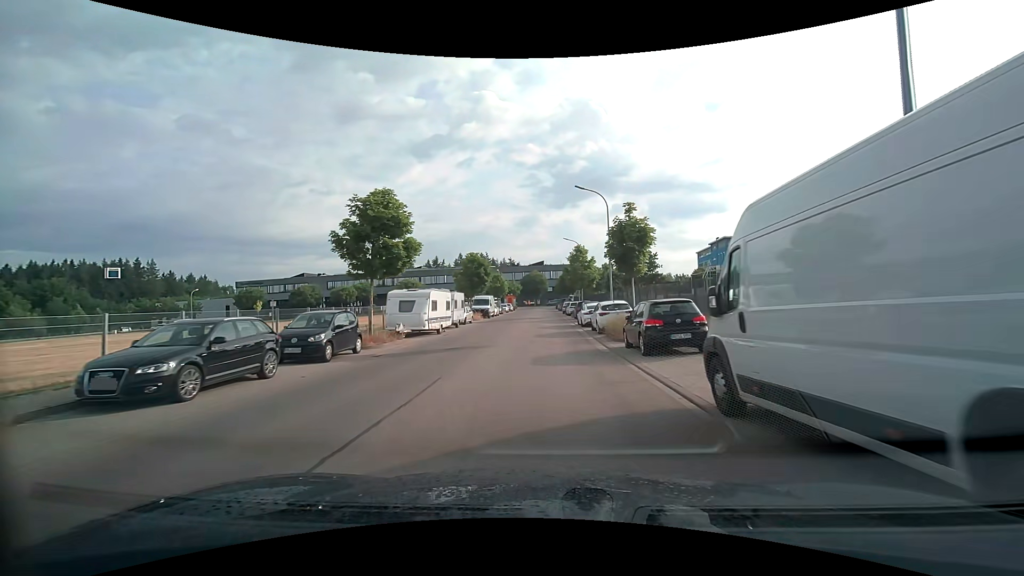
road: tertiary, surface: asphalt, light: Day
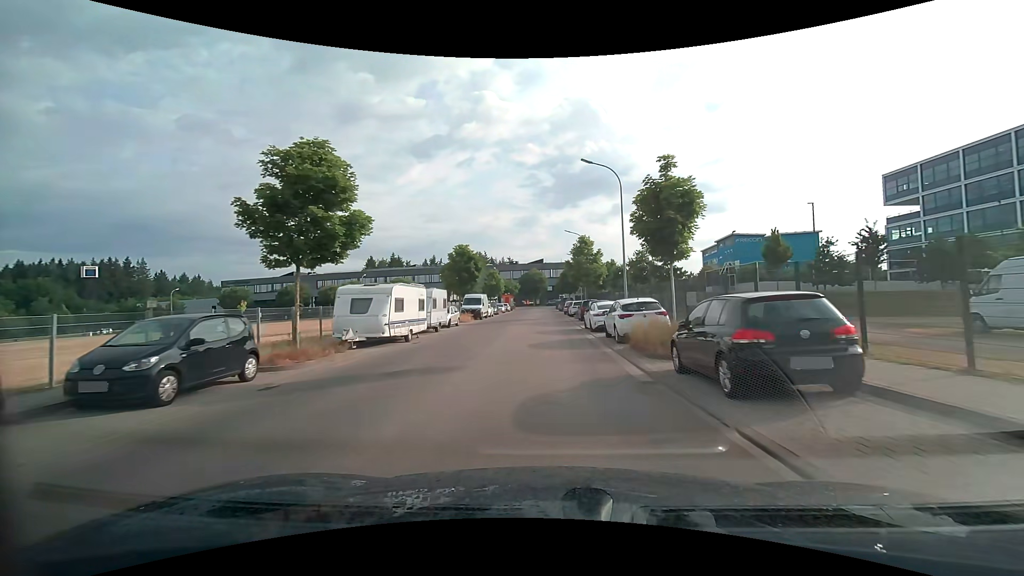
(+0.1, +6.3) m; +1°
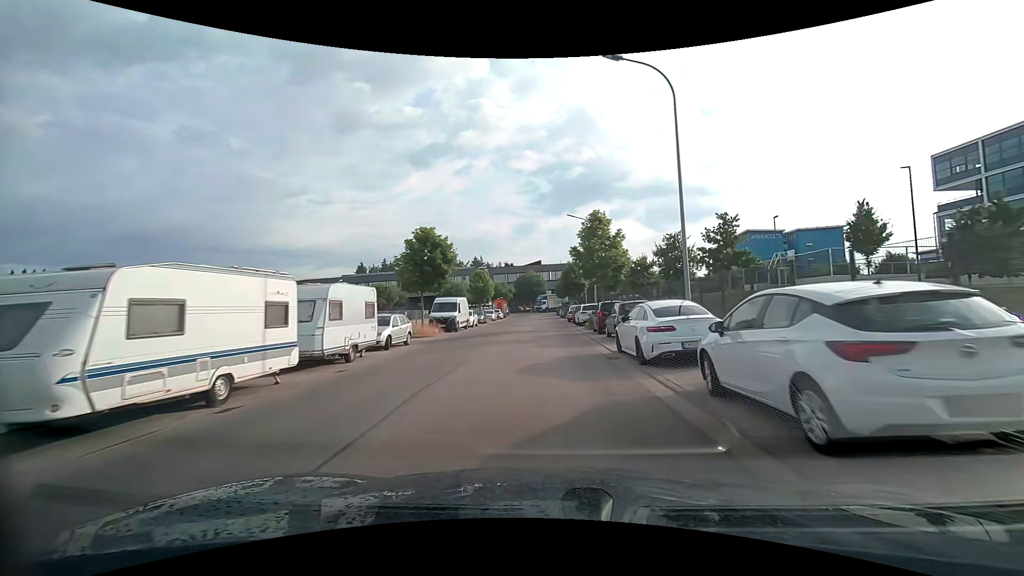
(0.0, +12.5) m; 0°
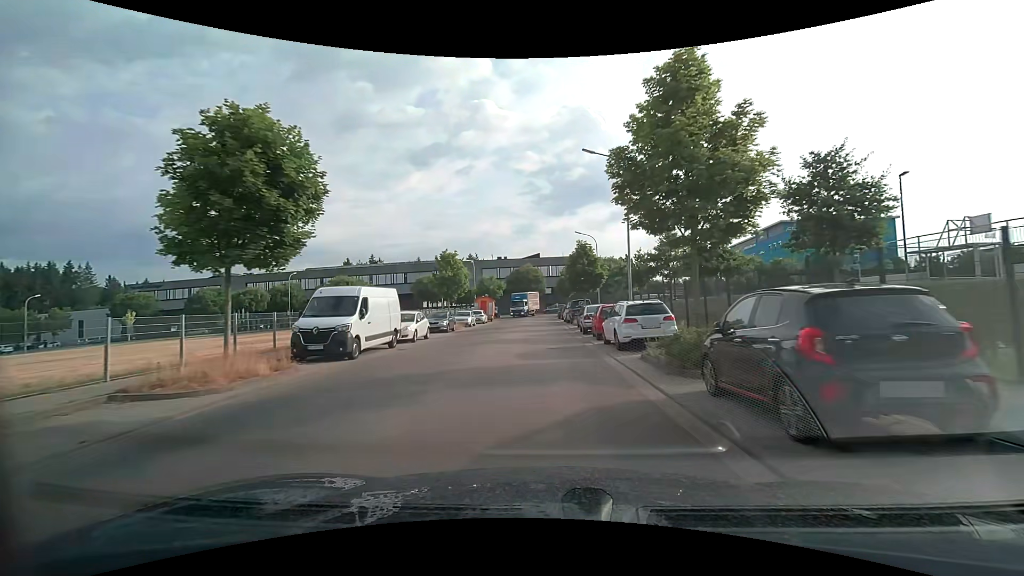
(+0.1, +18.5) m; 0°
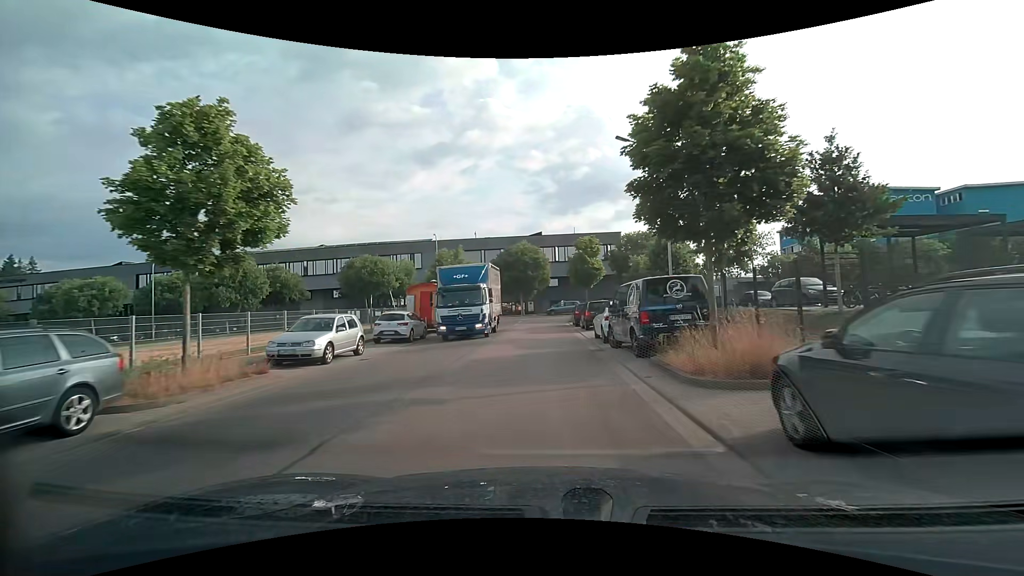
(-0.1, +29.3) m; -1°
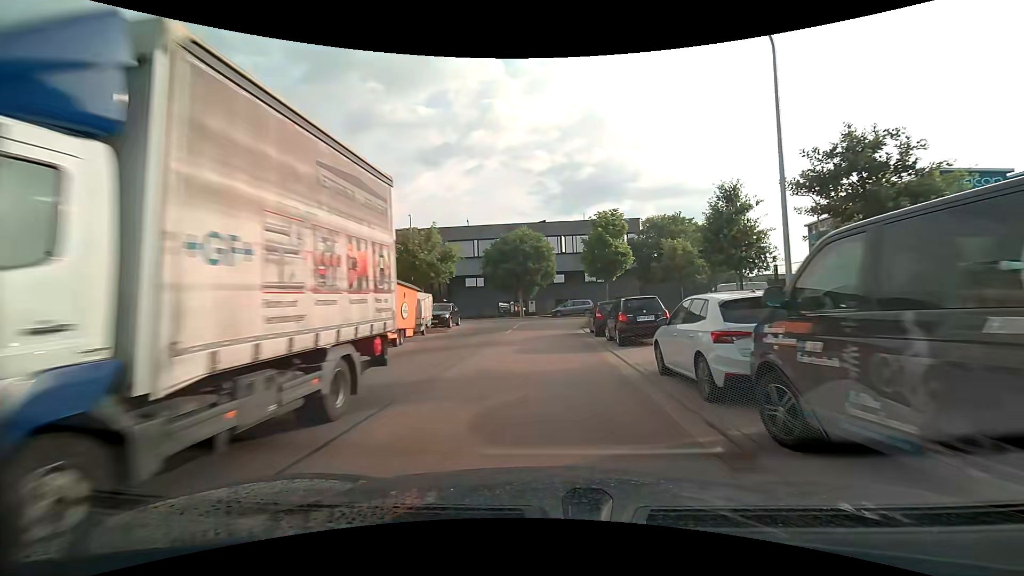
(0.0, +10.9) m; 0°
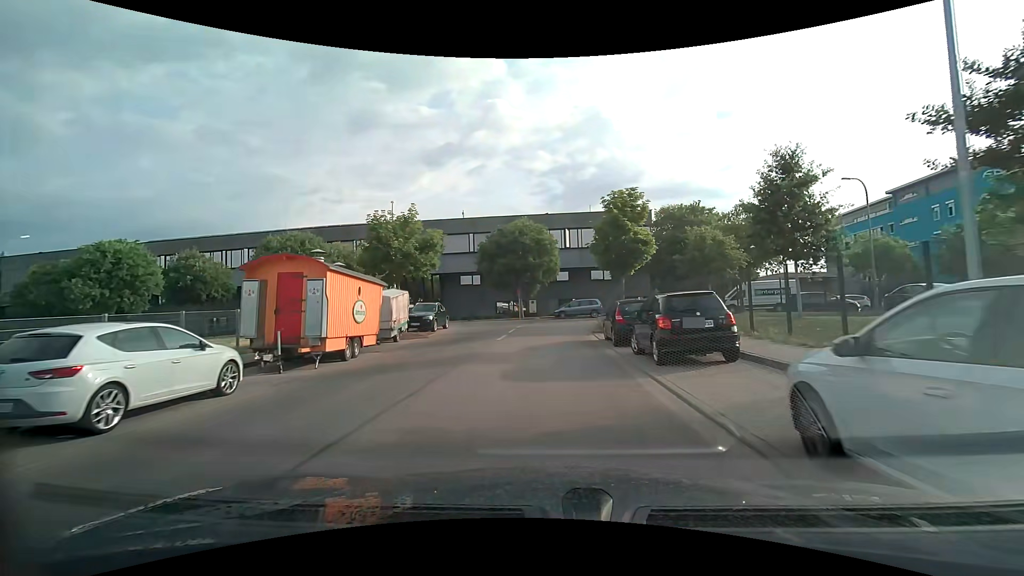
(-0.1, +5.2) m; -1°
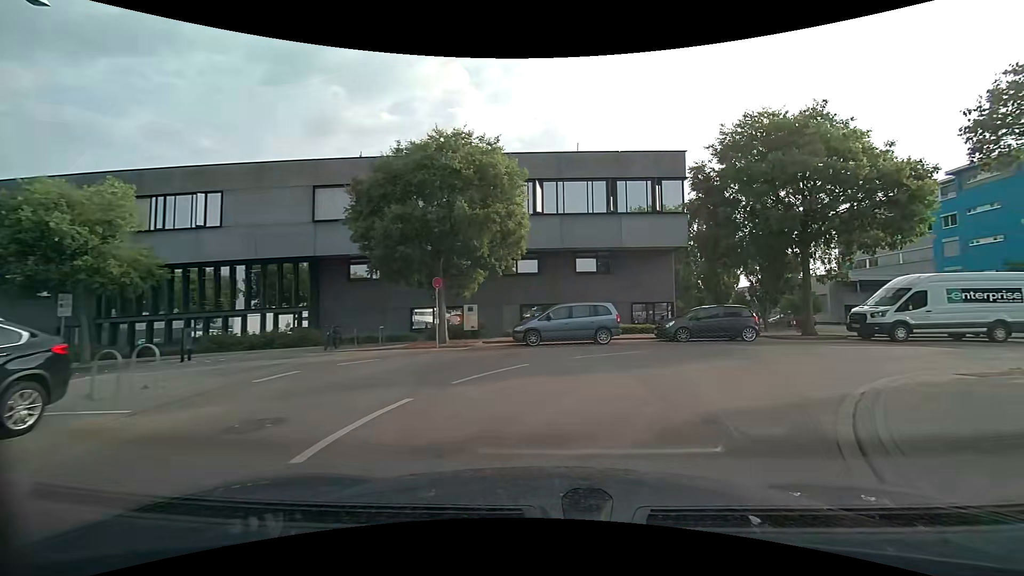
(+0.5, +23.8) m; +5°
